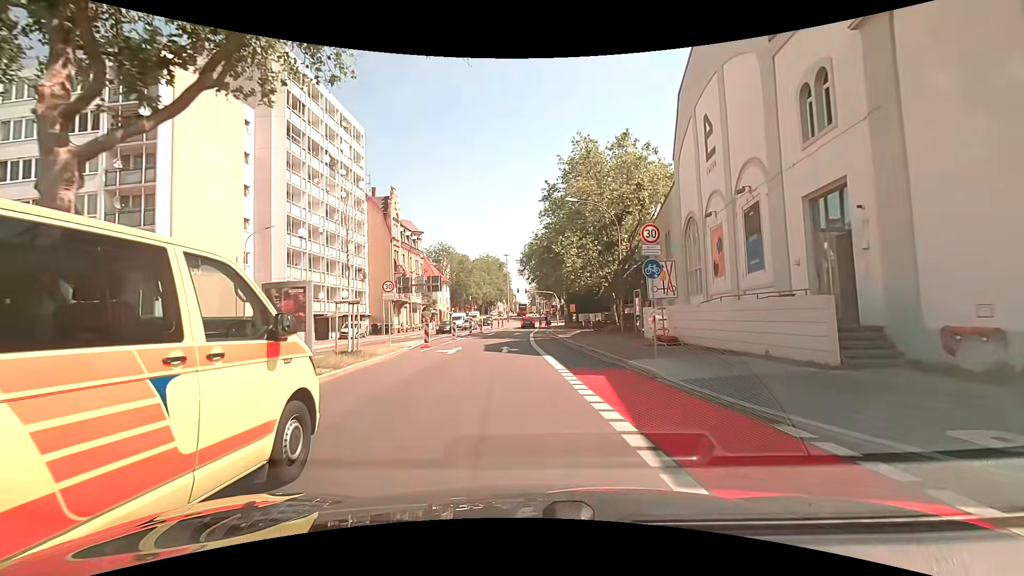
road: secondary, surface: asphalt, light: Day
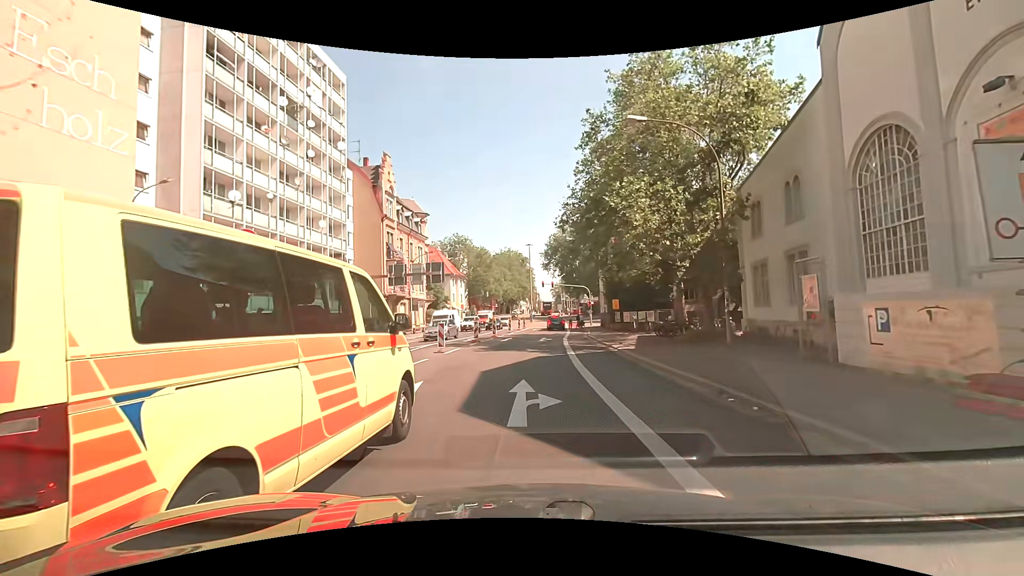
(-0.5, +14.2) m; -3°
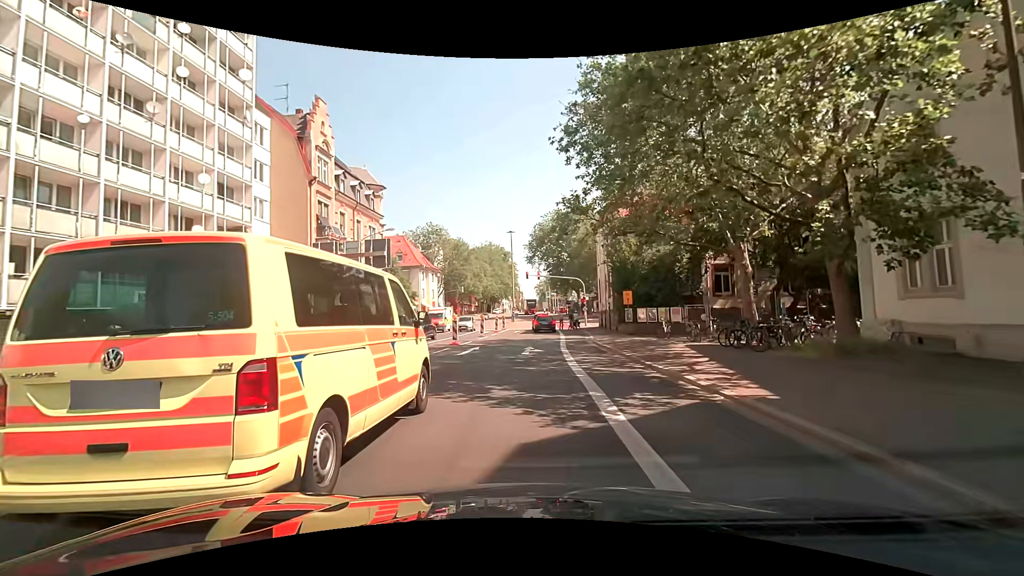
(+0.2, +12.9) m; +2°
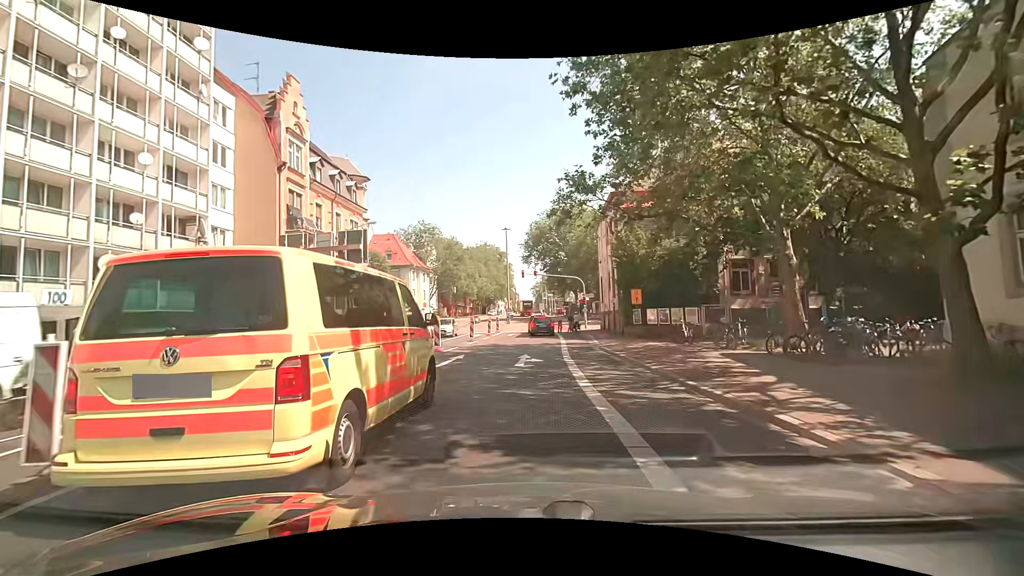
(0.0, +4.0) m; 0°
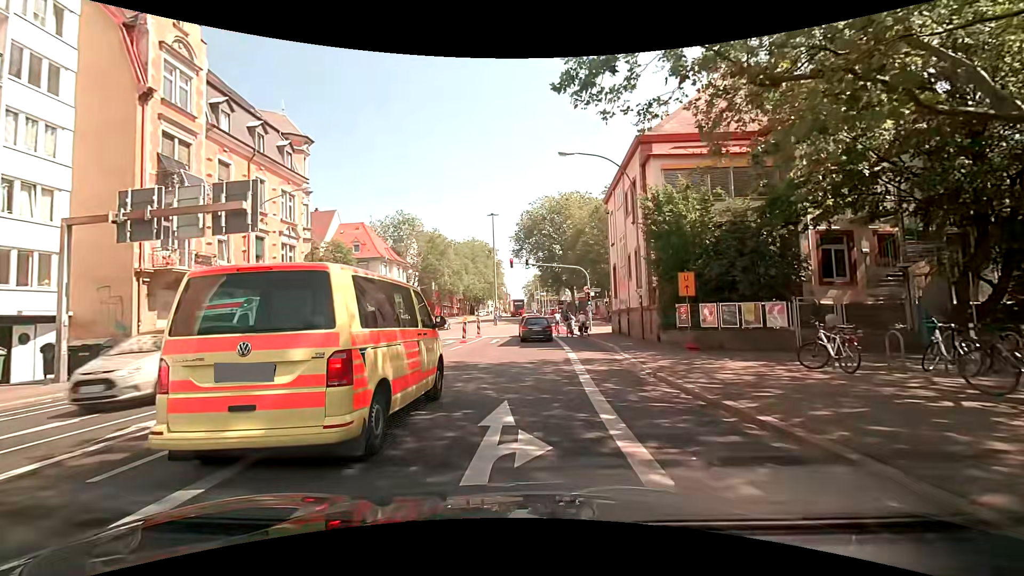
(+0.1, +10.9) m; 0°
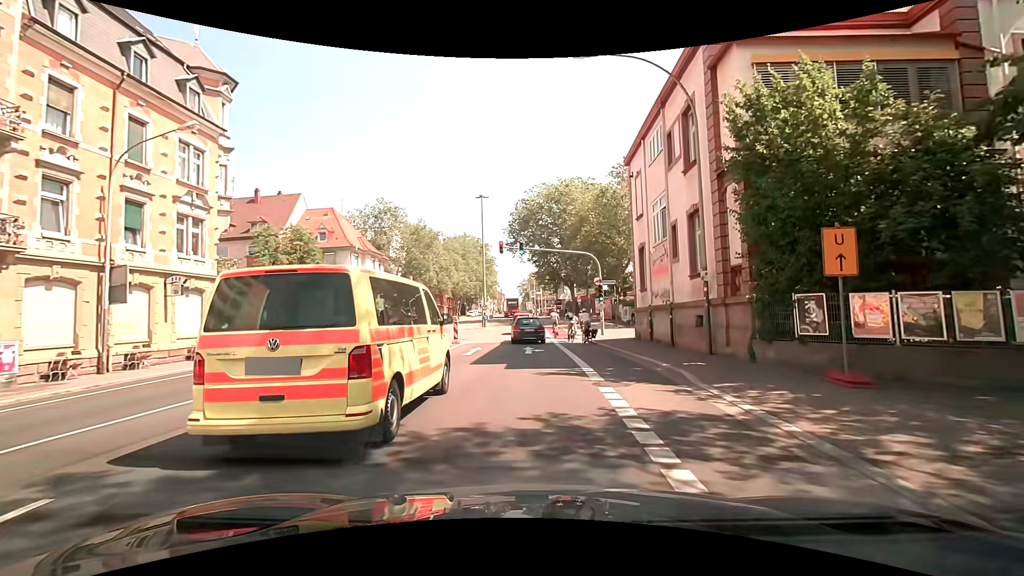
(+0.1, +9.5) m; +1°
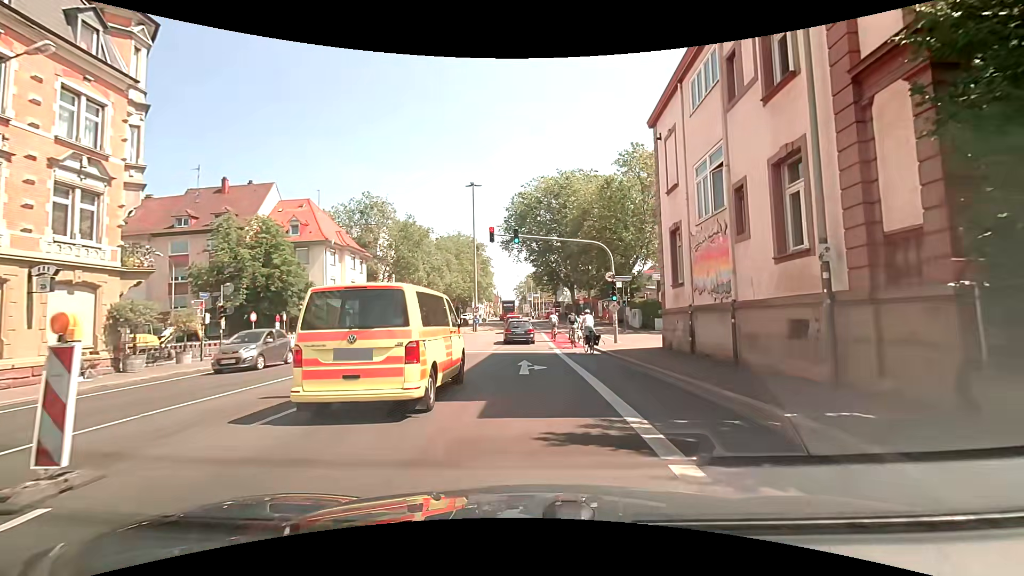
(0.0, +6.2) m; +1°
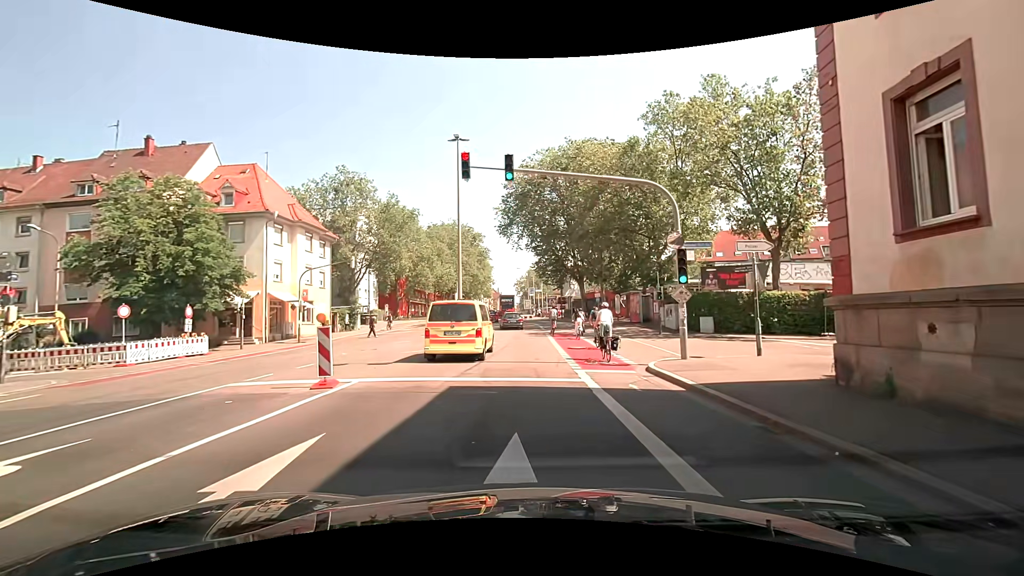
(-0.1, +11.7) m; -2°
(0, +10) (+2, +20) (+10, +24) (+20, +24) (+30, +24) (+40, +24) (+50, +23) (+60, +22) (+70, +22) (+80, +22) m
